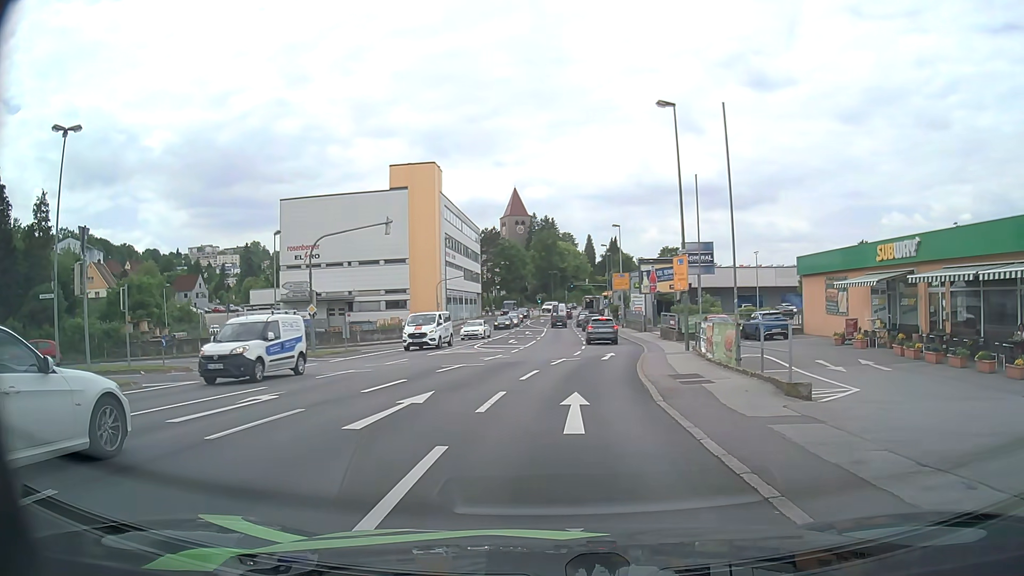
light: Day
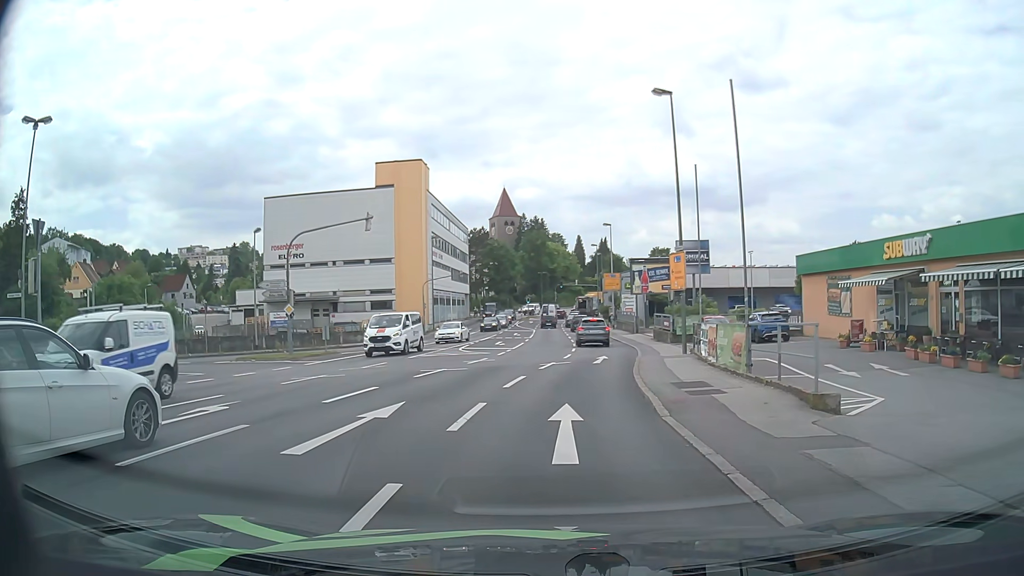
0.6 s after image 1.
(0.0, +1.8) m; +1°
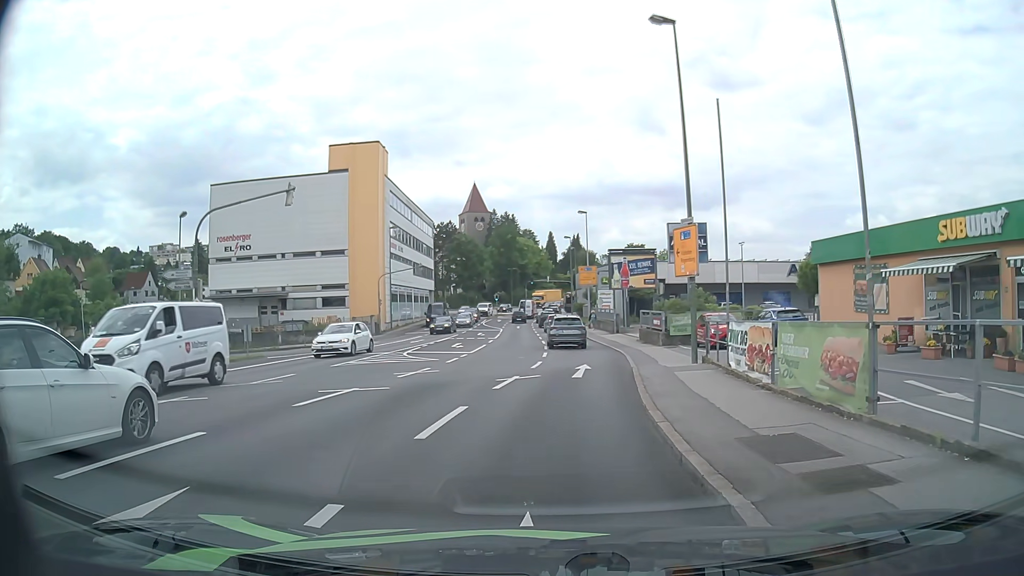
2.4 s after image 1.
(+0.1, +6.8) m; +1°
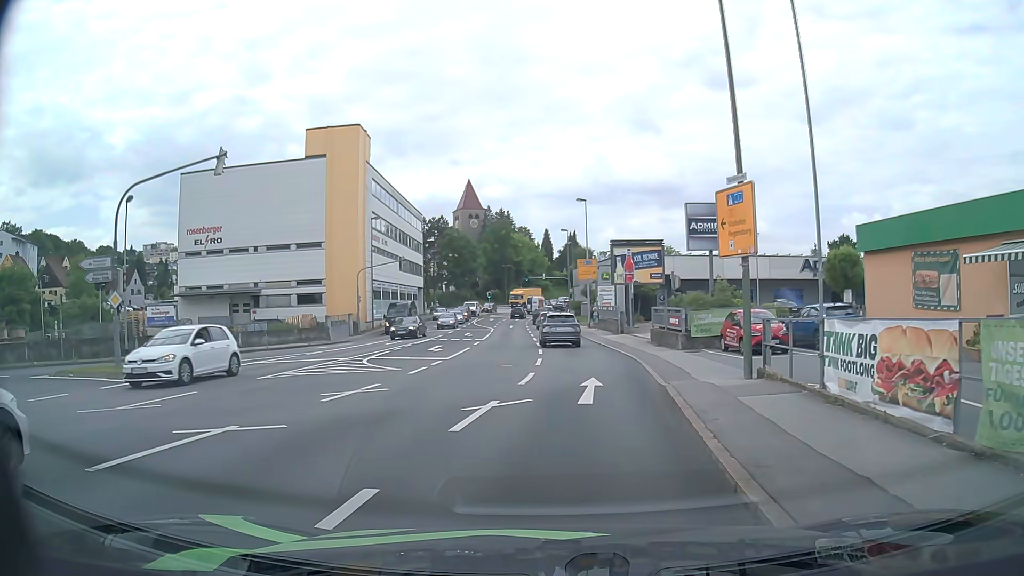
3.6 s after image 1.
(0.0, +5.7) m; 0°
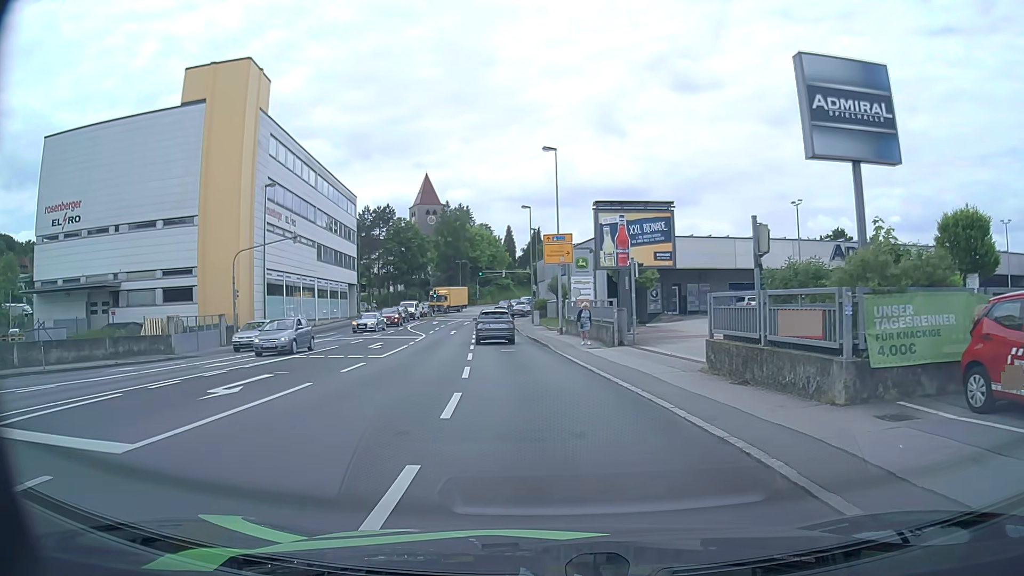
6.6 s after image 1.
(+0.6, +17.2) m; +3°
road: tertiary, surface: asphalt
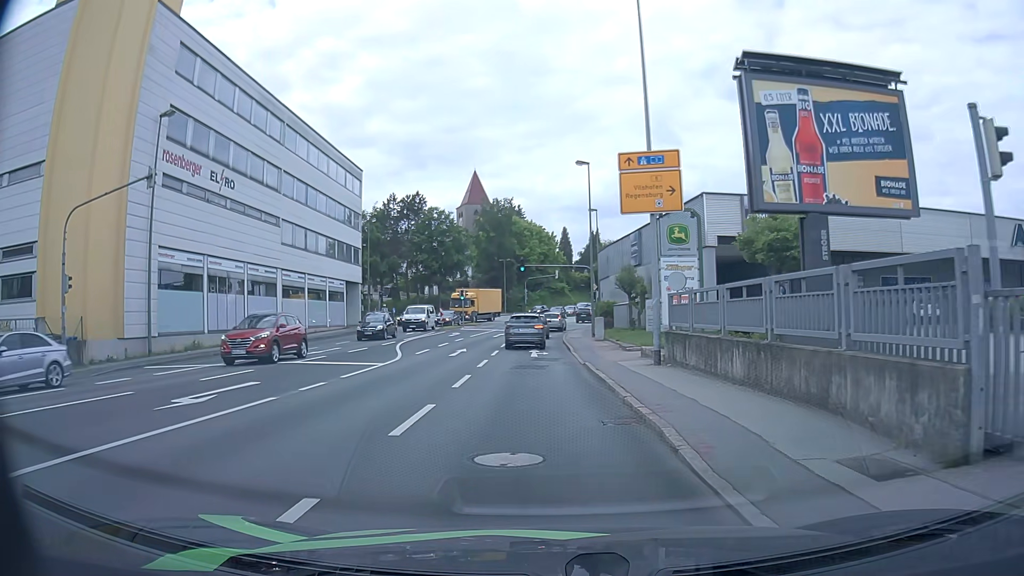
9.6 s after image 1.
(-0.5, +19.5) m; -5°
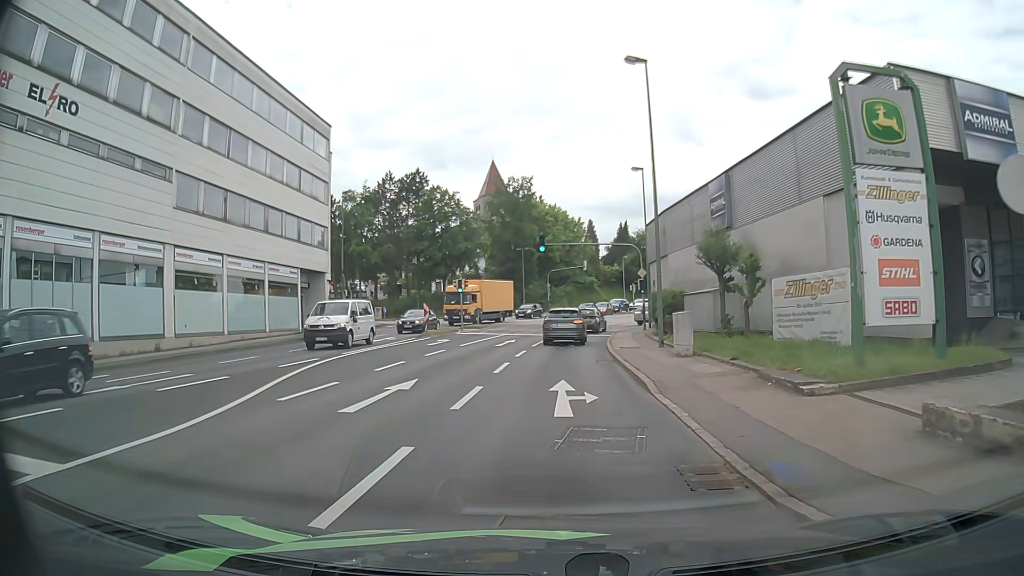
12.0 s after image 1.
(-0.3, +16.0) m; -1°
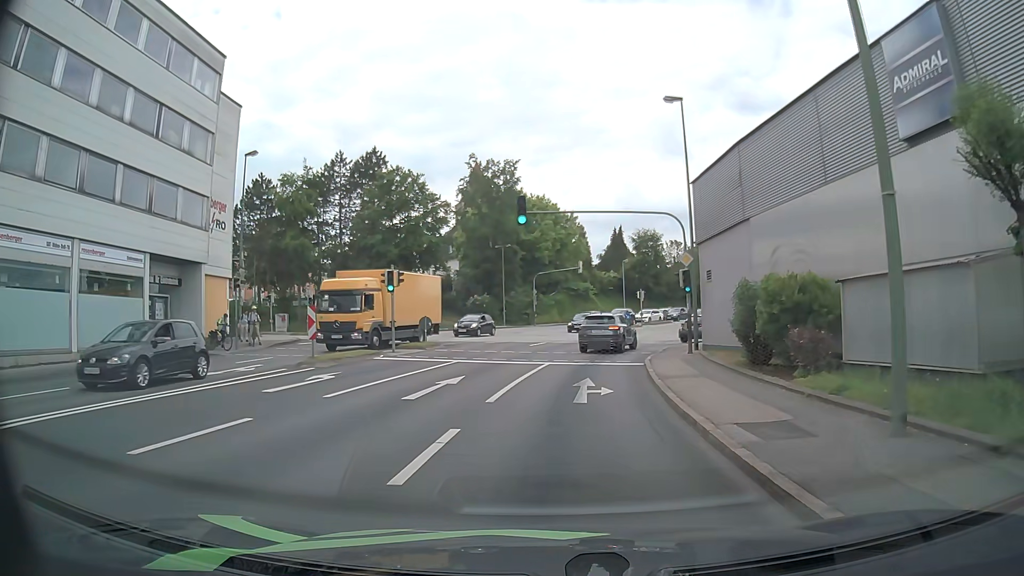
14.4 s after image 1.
(-0.1, +16.4) m; -1°
(0, +10) (+1, +20) (+2, +30) (+5, +39) (+8, +49) (+12, +58) (+16, +67) (+21, +76) (+27, +84) (+32, +93) m
